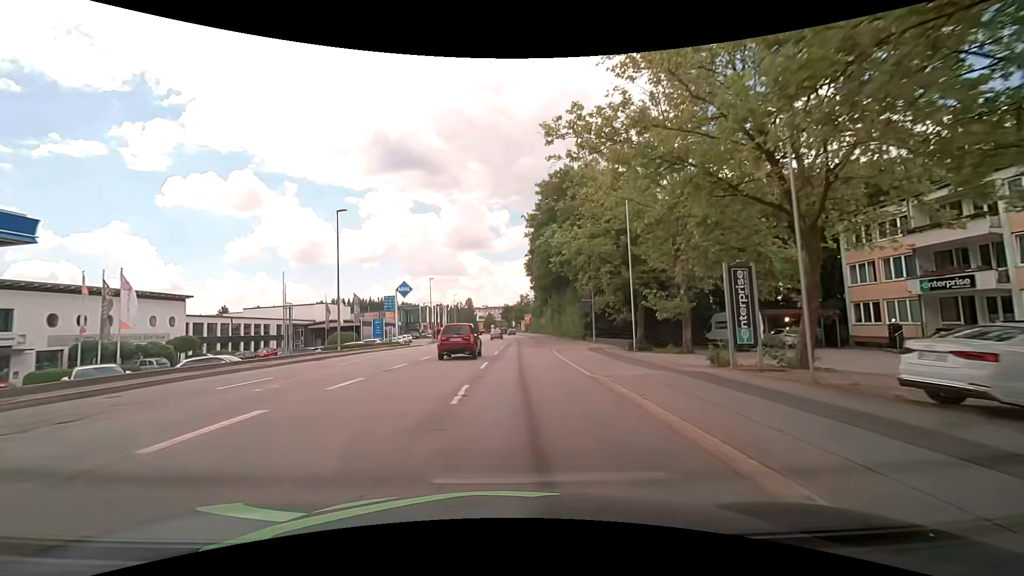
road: tertiary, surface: asphalt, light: Day
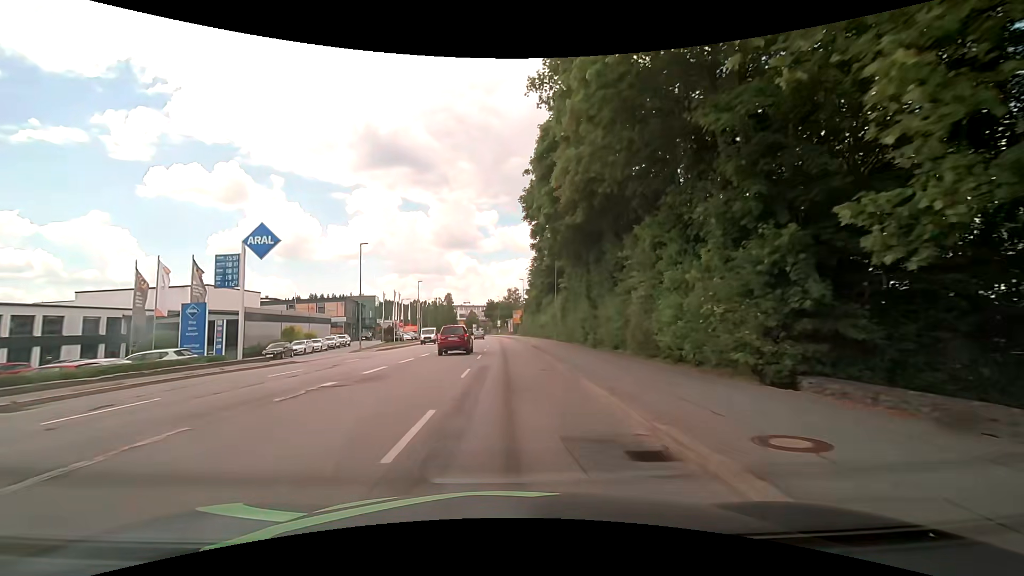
(+0.6, +31.6) m; +2°
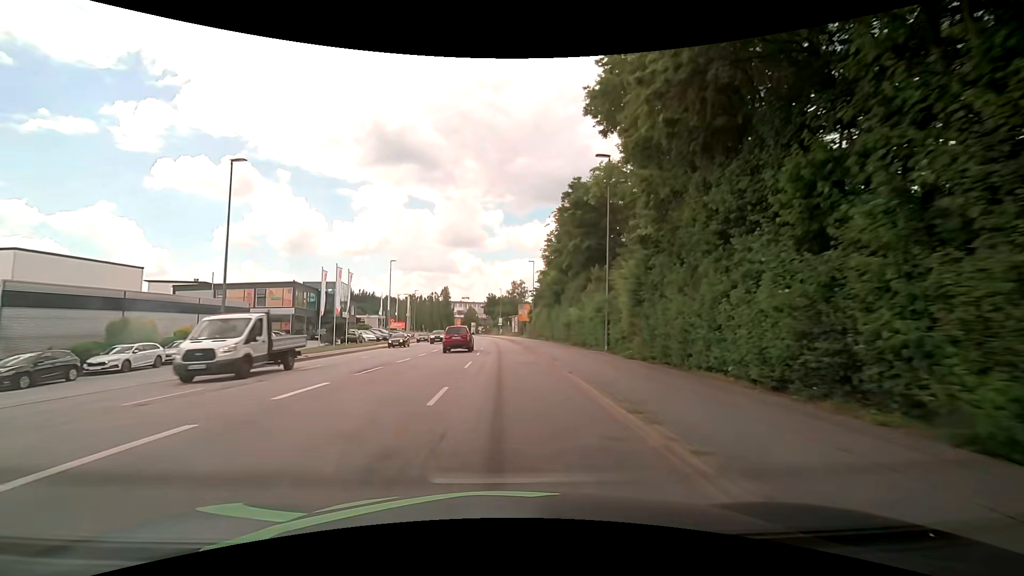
(-0.1, +23.7) m; -1°
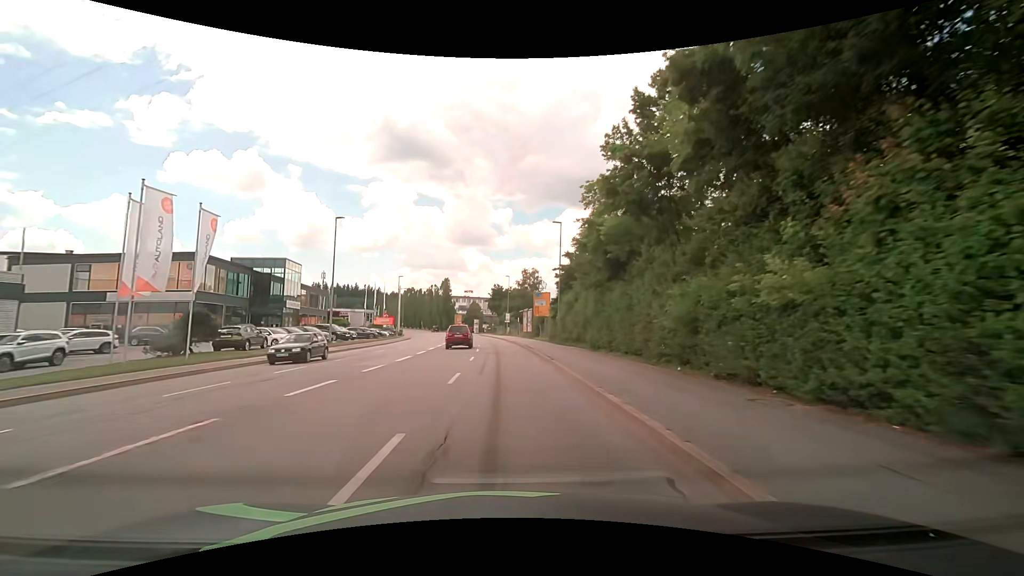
(+0.1, +23.8) m; -1°
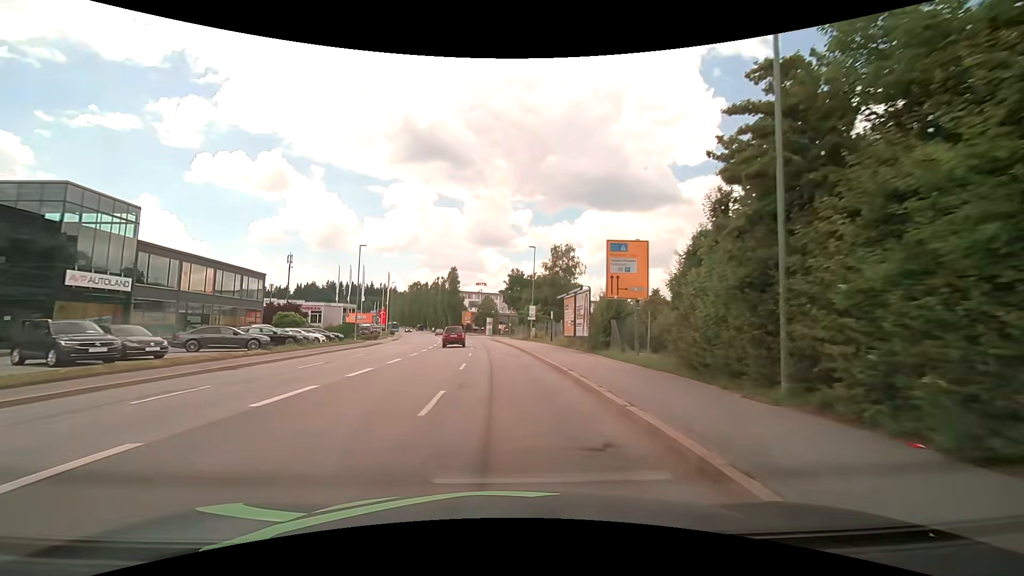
(-0.1, +31.7) m; -1°
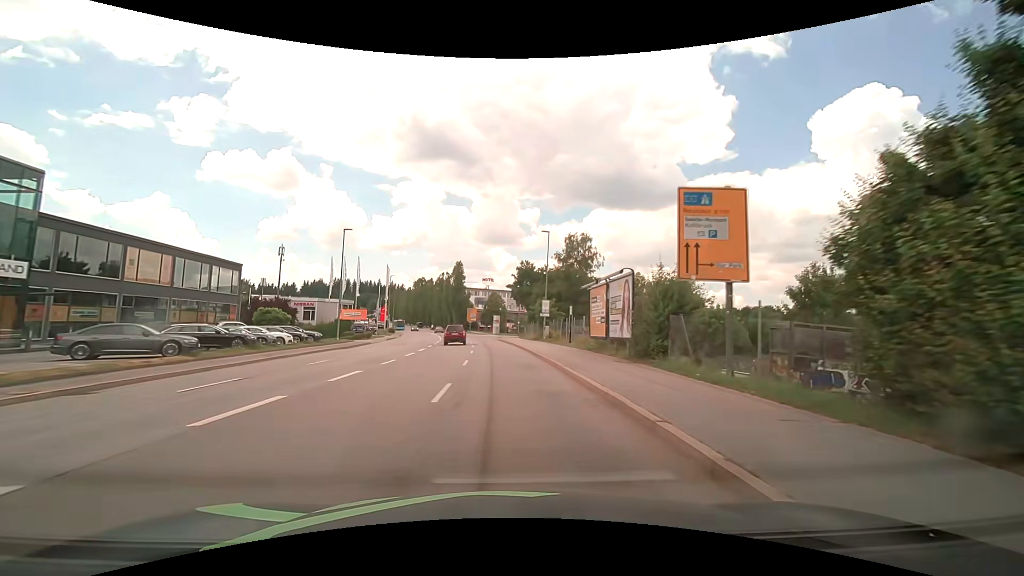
(-0.1, +7.9) m; -1°
